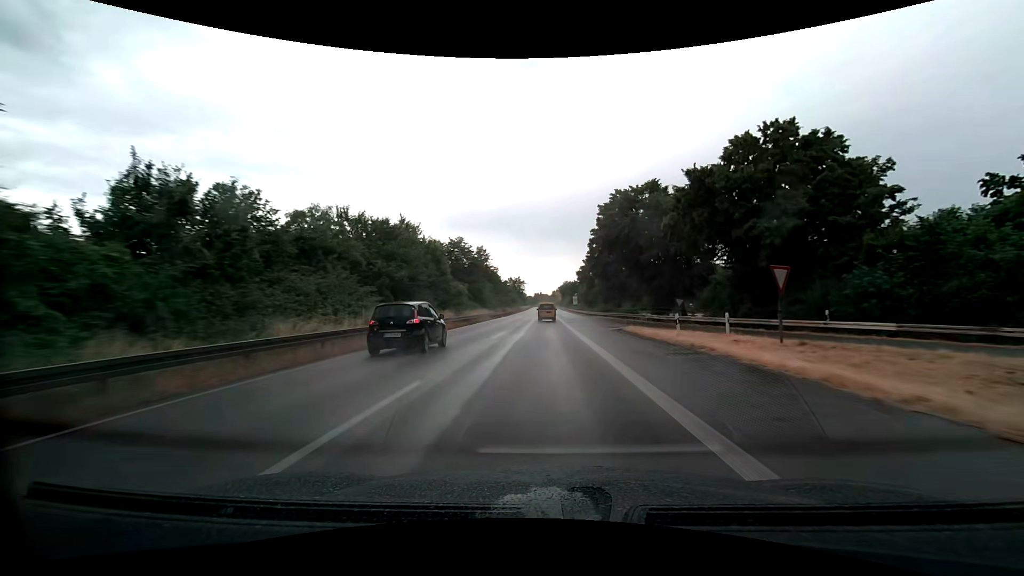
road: trunk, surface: asphalt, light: Day
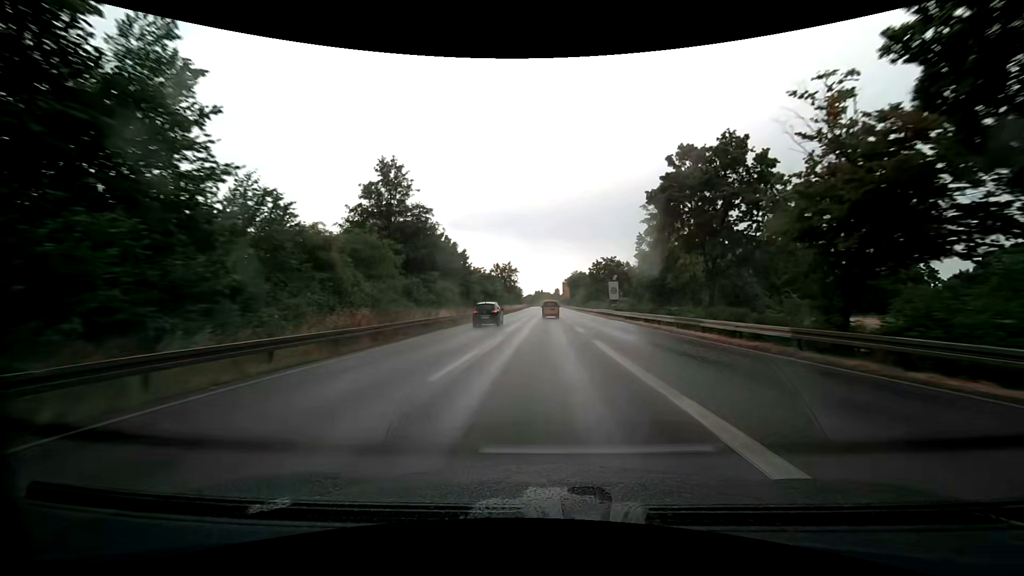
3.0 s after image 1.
(-0.2, +67.7) m; 0°
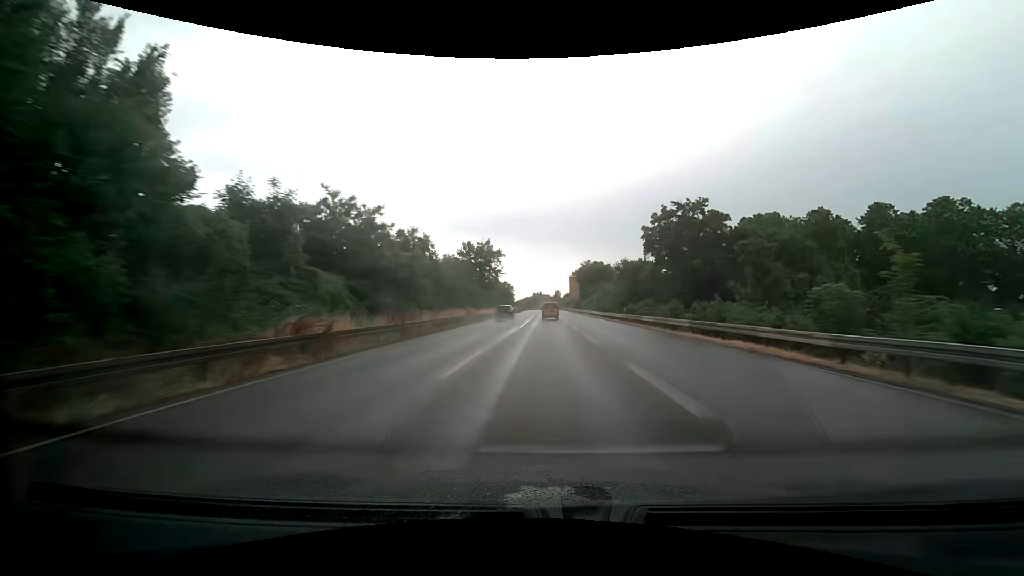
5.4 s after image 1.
(+0.2, +55.0) m; 0°
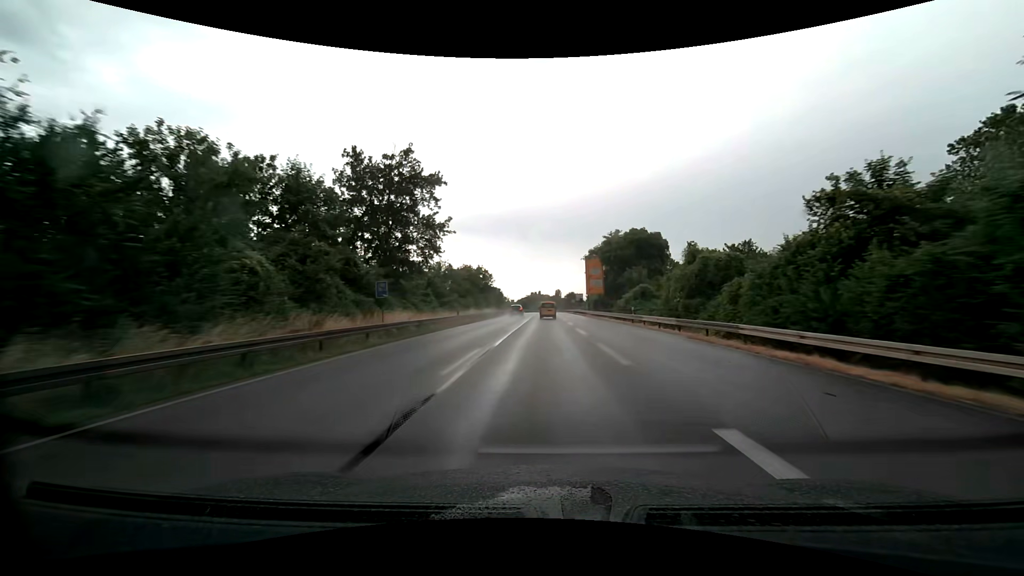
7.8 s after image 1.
(0.0, +54.9) m; 0°
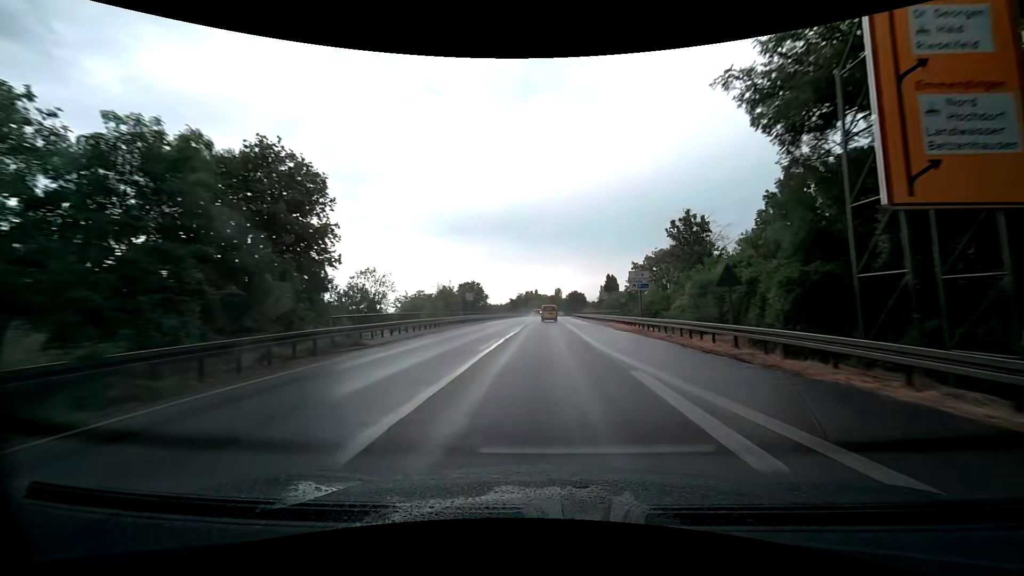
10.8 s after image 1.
(+0.2, +67.2) m; 0°
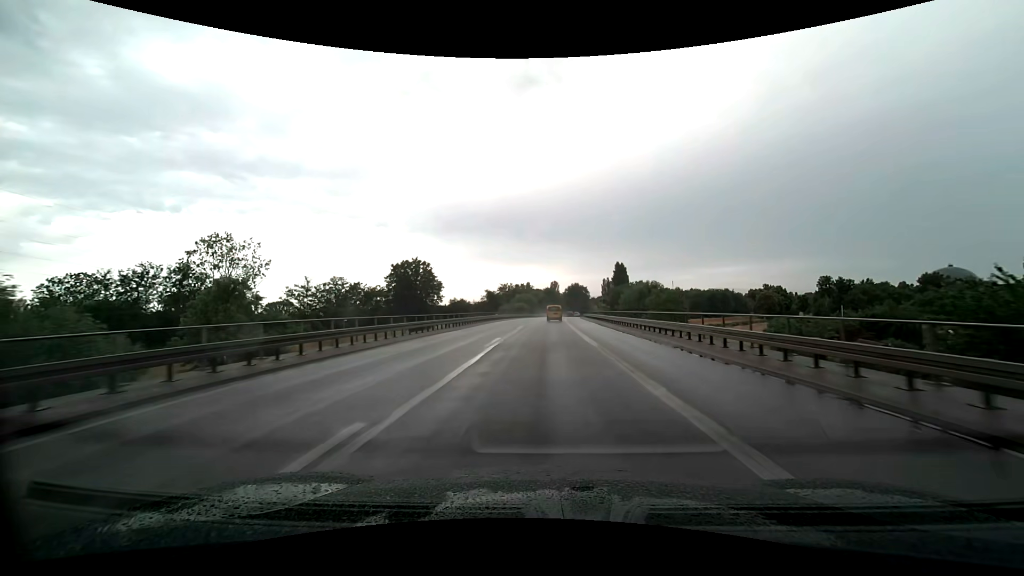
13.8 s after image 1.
(+0.3, +66.3) m; +1°
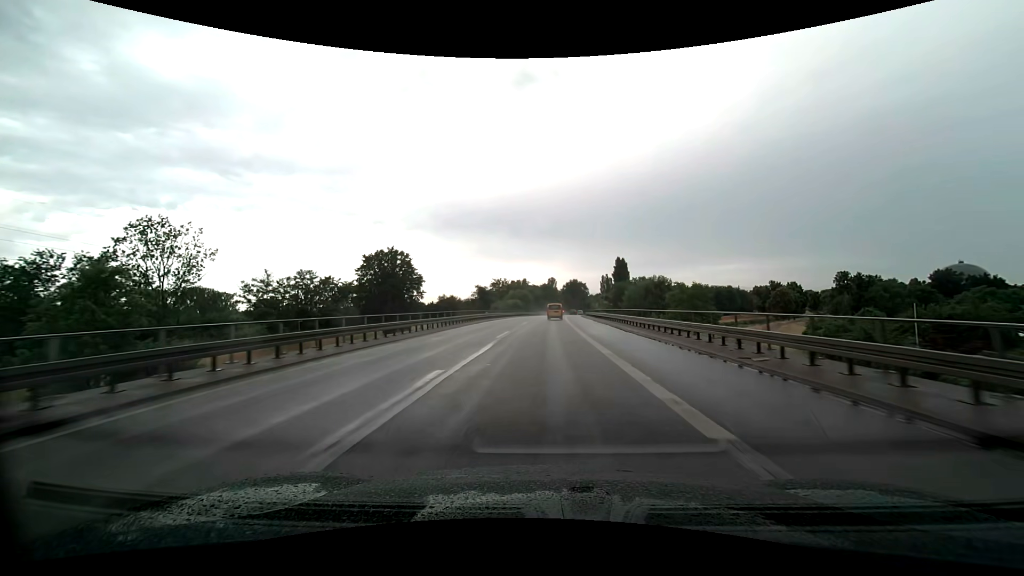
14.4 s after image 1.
(0.0, +13.3) m; 0°
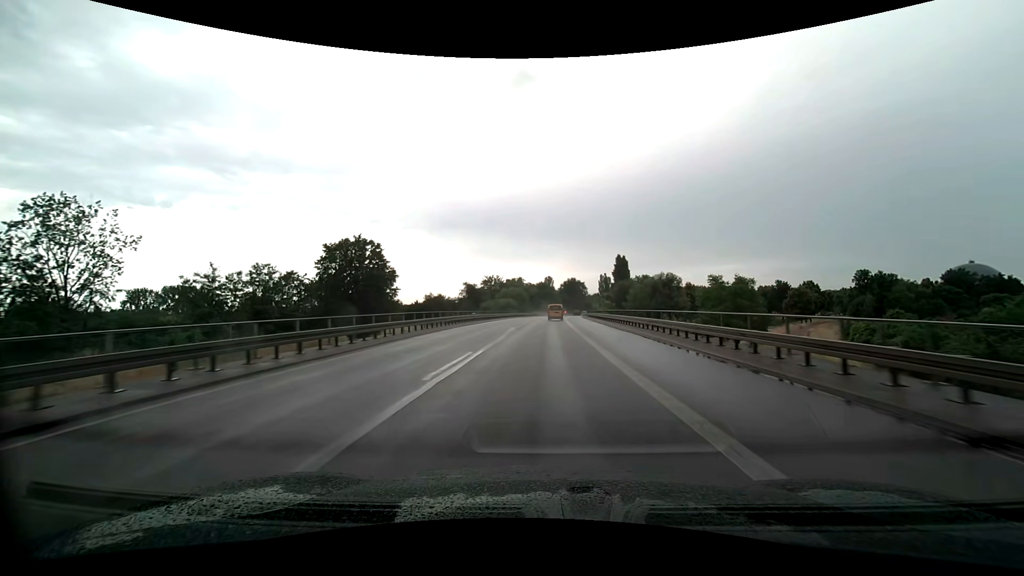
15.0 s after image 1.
(0.0, +13.3) m; 0°
(0, +10) (0, +20) (0, +30) (0, +40) (+1, +50) (+1, +60) (+2, +70) (+2, +80) (+3, +90) (+3, +100) m
